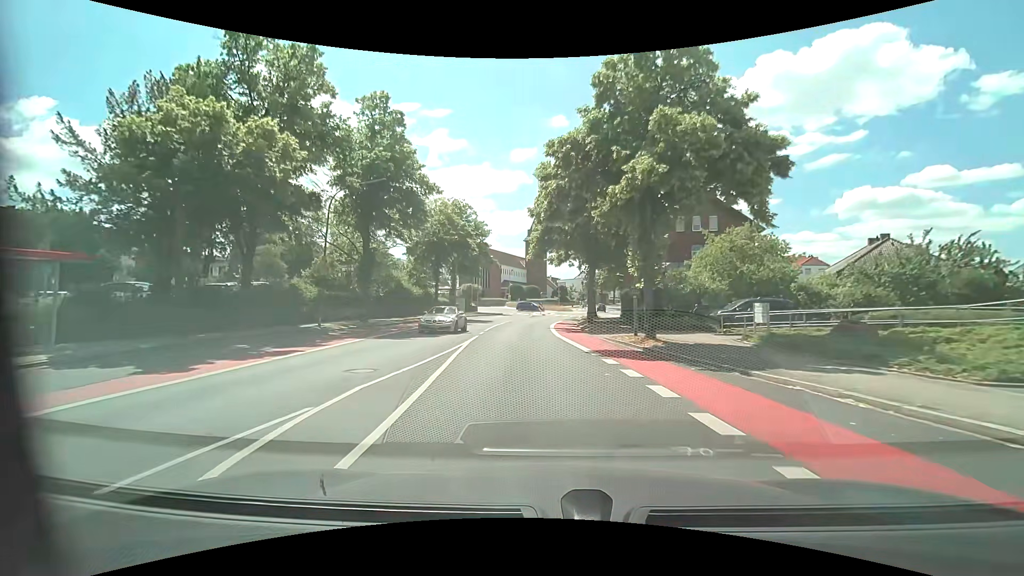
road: unclassified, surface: asphalt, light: Day
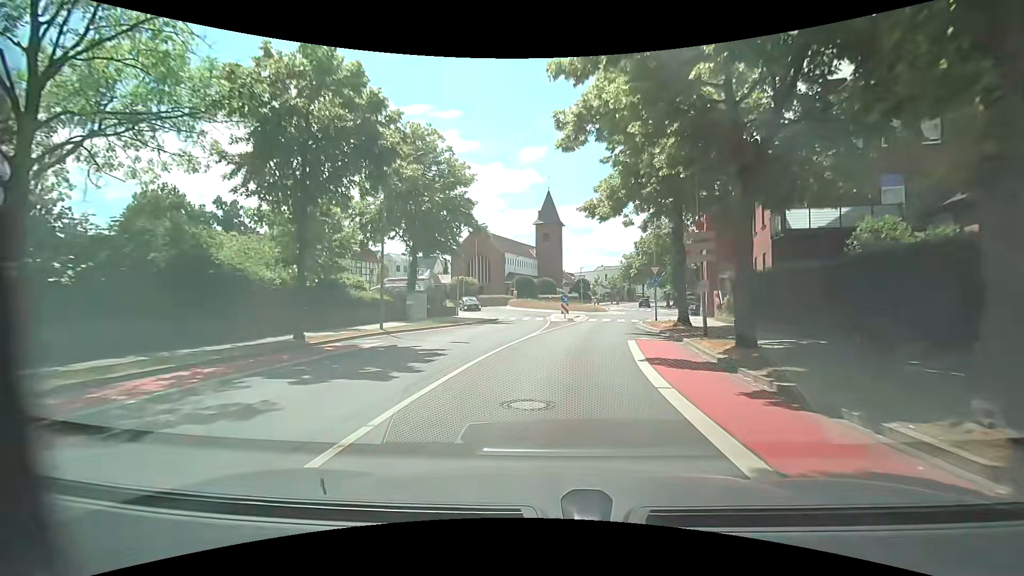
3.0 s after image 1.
(-1.2, +26.4) m; -2°
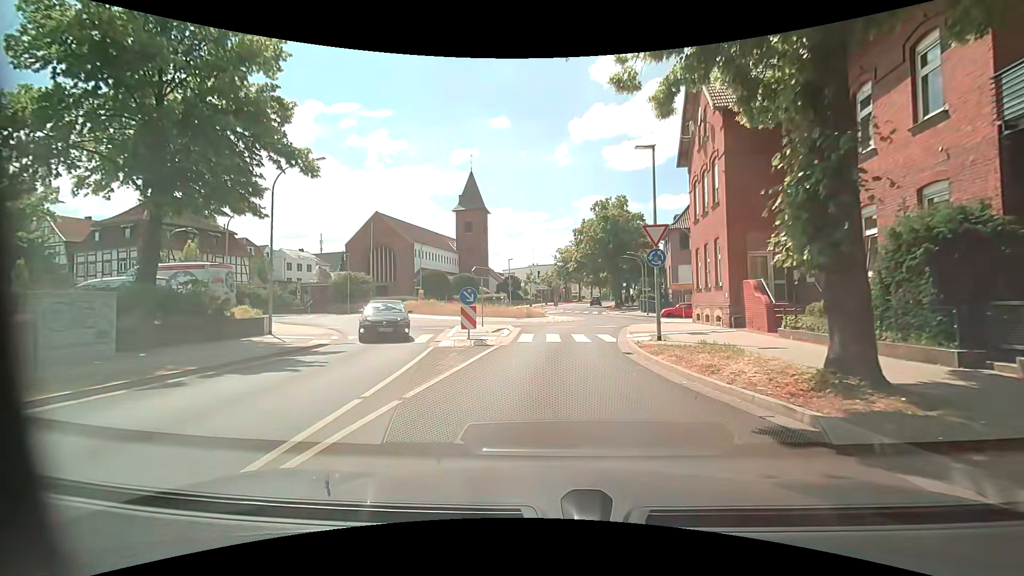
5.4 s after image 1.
(+1.4, +18.1) m; +7°
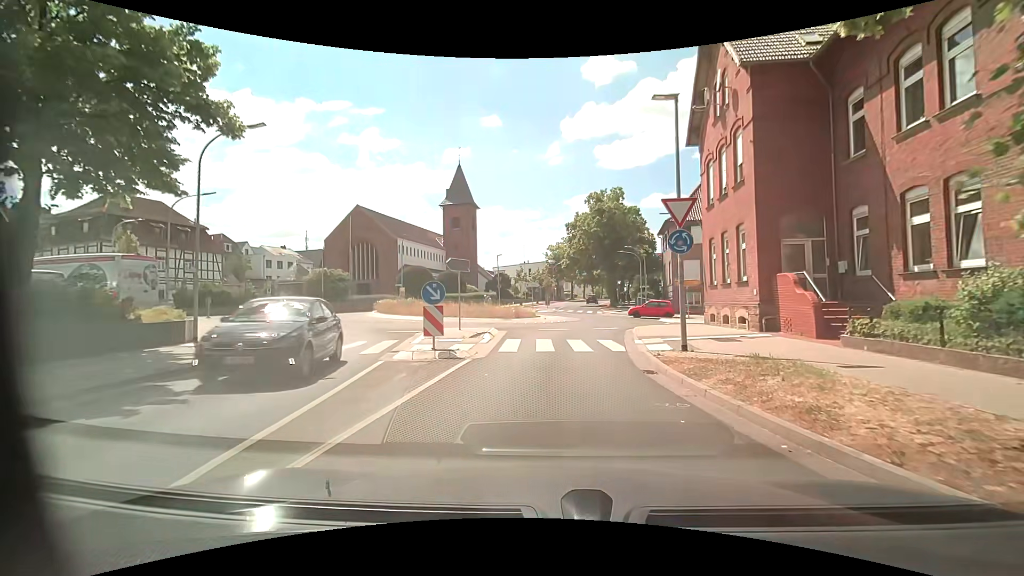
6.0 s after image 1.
(+0.1, +3.8) m; +1°
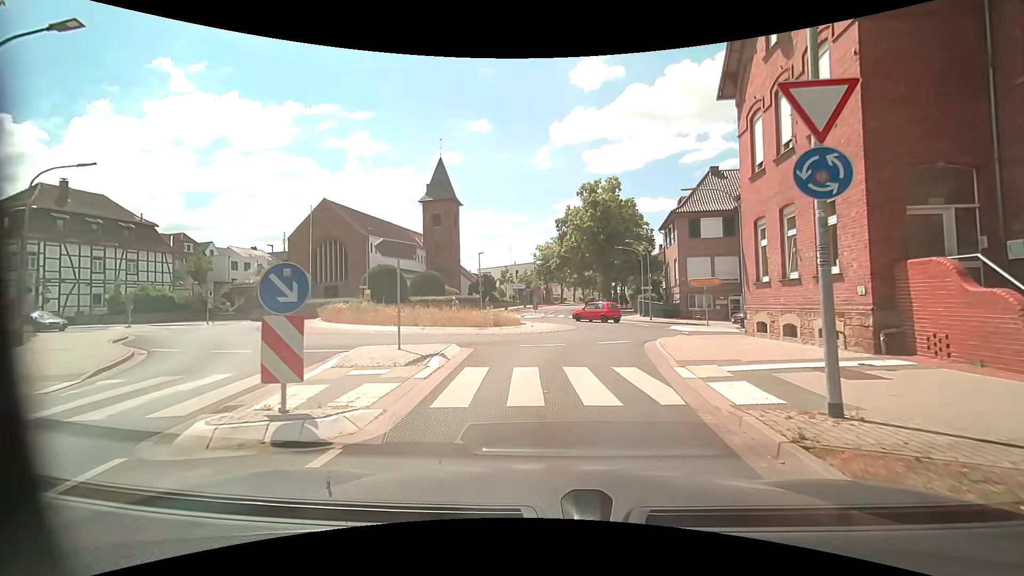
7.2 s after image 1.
(+0.2, +6.5) m; +2°
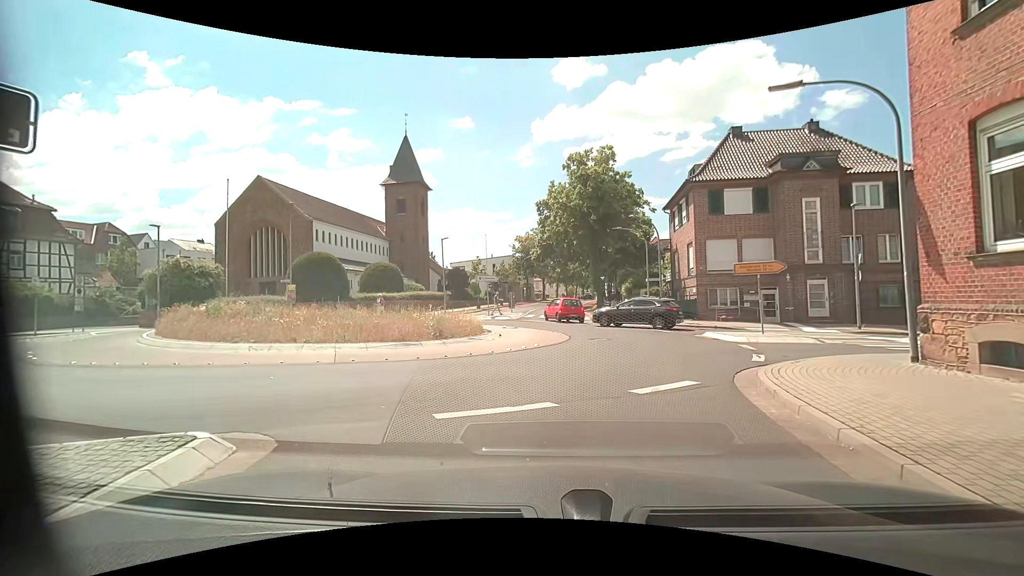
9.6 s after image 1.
(+0.1, +9.5) m; +3°
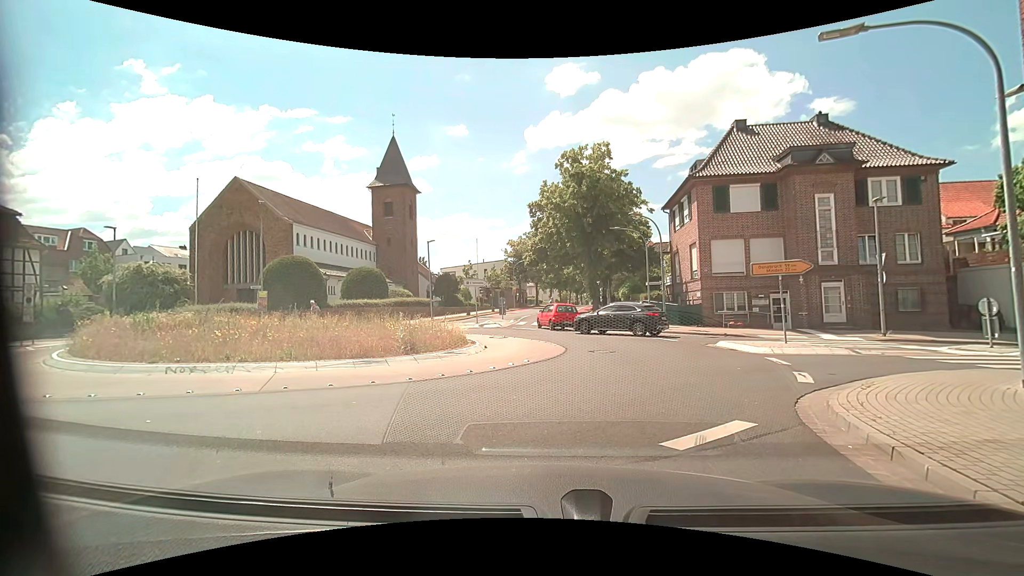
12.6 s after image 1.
(0.0, +2.3) m; -1°
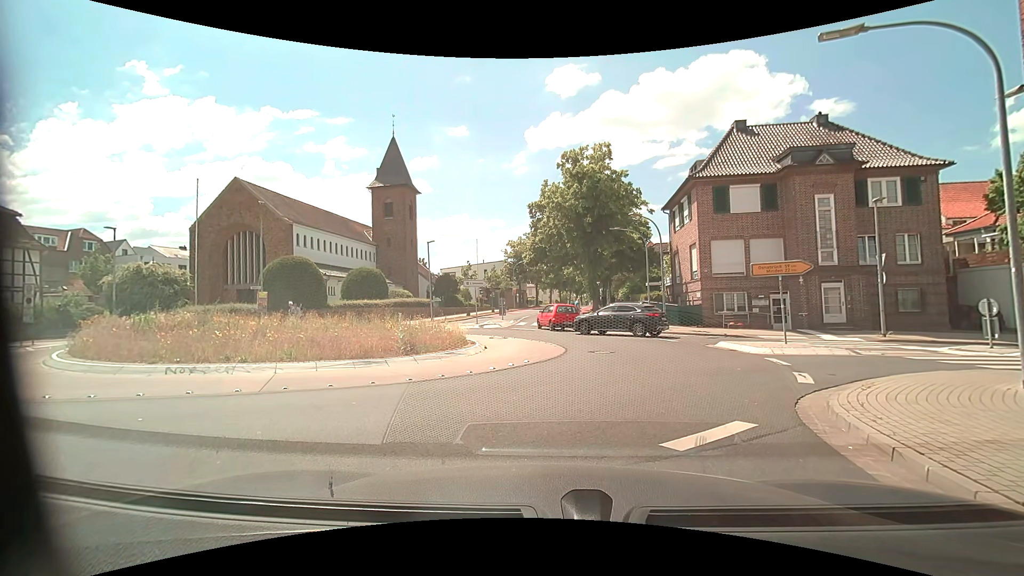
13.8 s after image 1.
(0.0, 0.0) m; 0°
